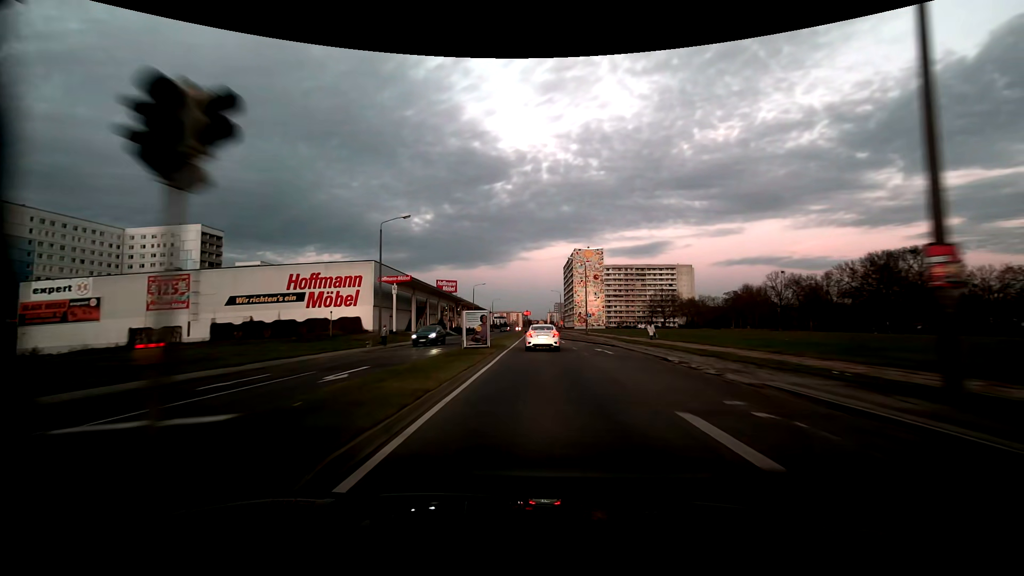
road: tertiary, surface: asphalt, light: Dusk
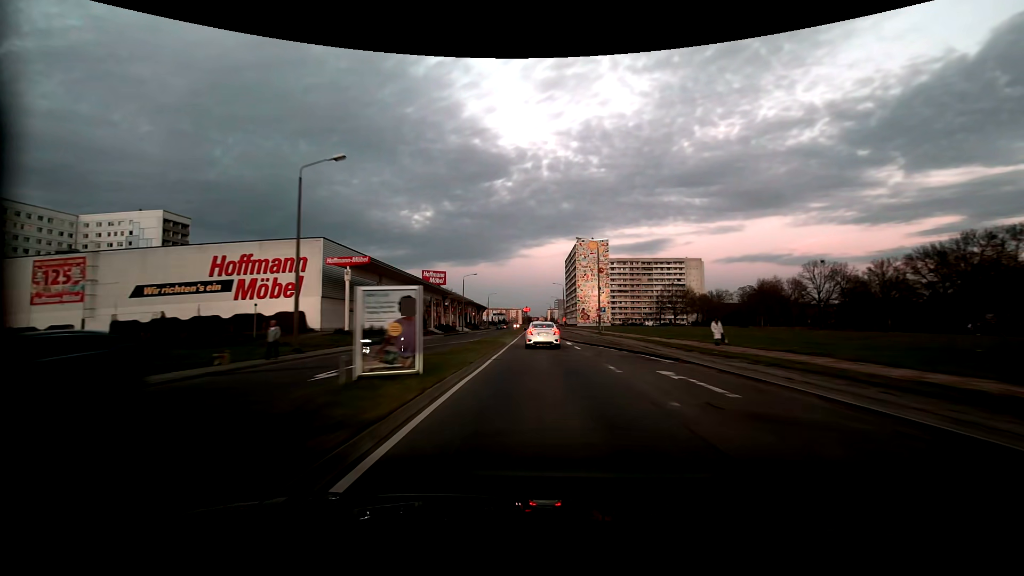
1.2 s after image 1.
(0.0, +15.4) m; 0°
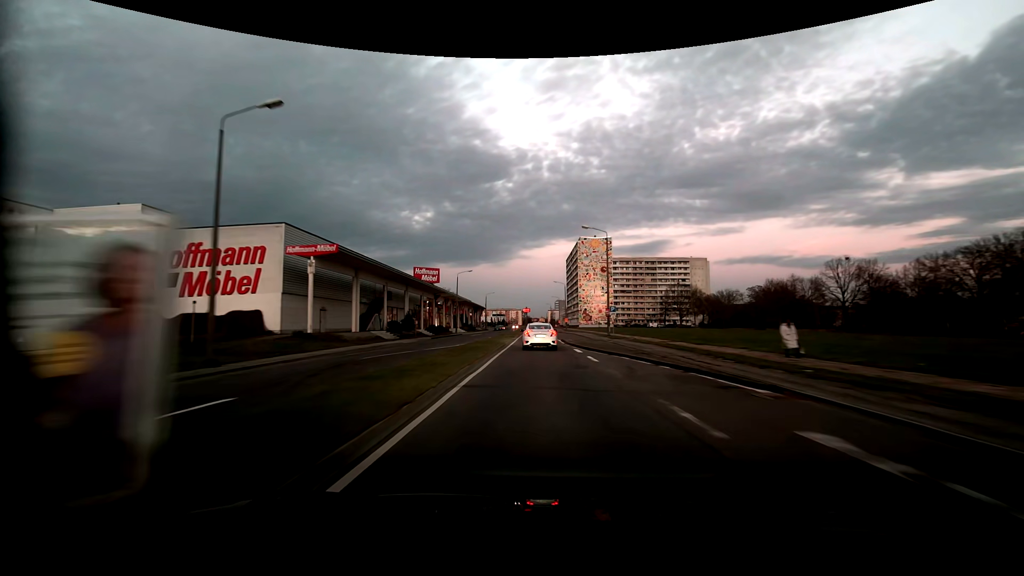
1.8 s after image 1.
(0.0, +7.6) m; 0°
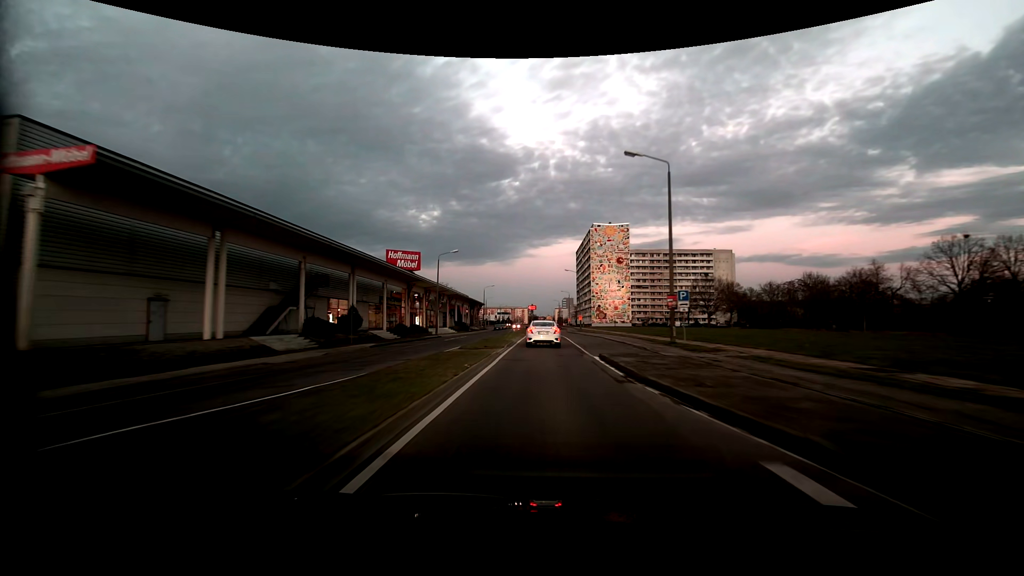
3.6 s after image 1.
(-0.1, +22.4) m; -1°
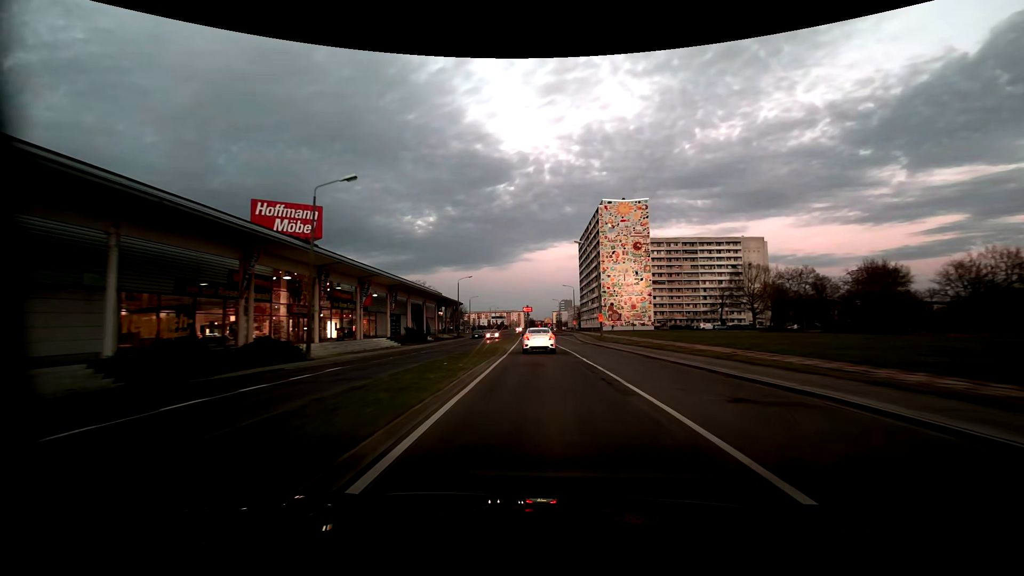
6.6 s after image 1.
(+0.3, +36.2) m; 0°
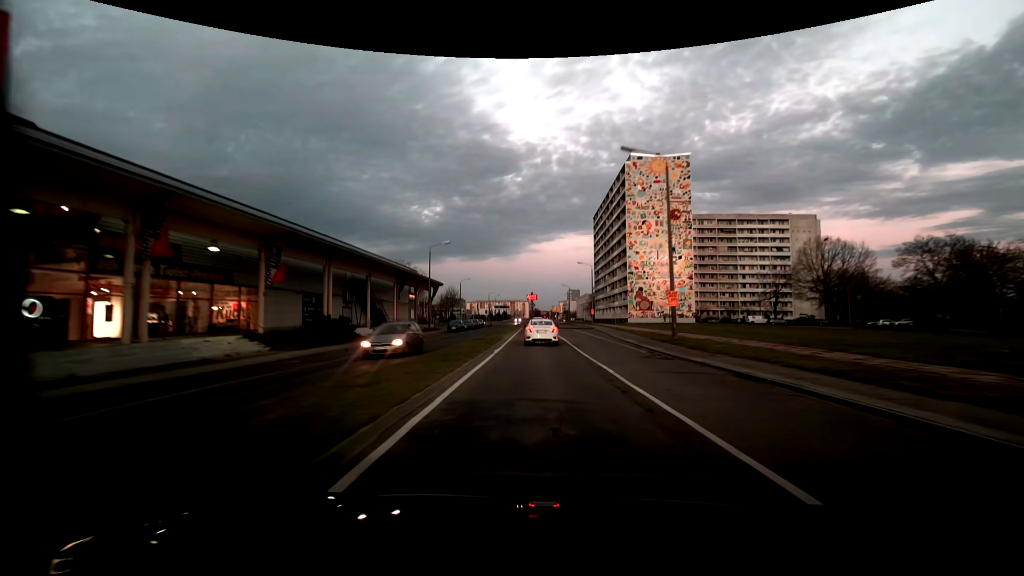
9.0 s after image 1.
(-0.2, +29.2) m; -1°
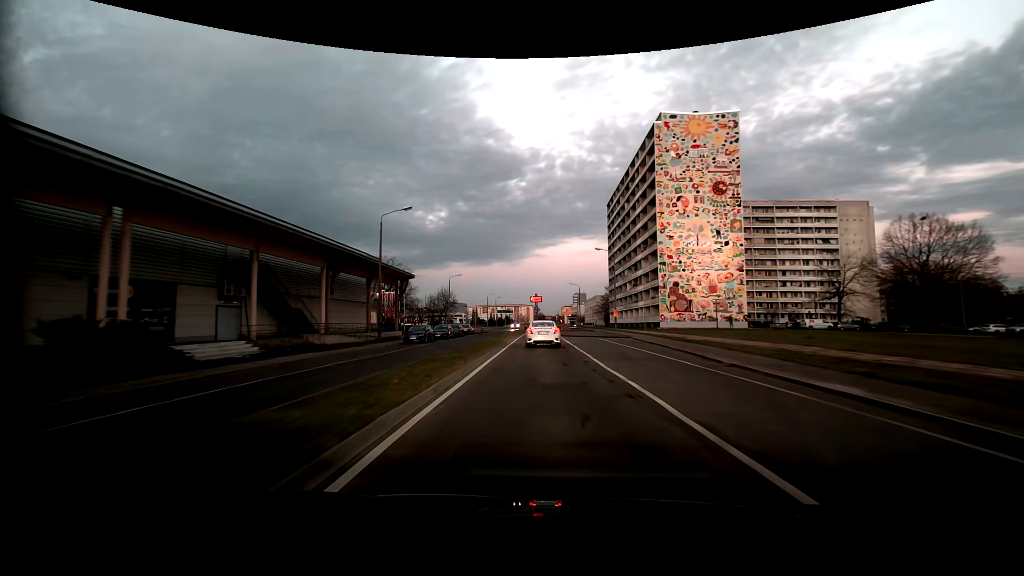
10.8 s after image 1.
(+0.1, +22.0) m; 0°
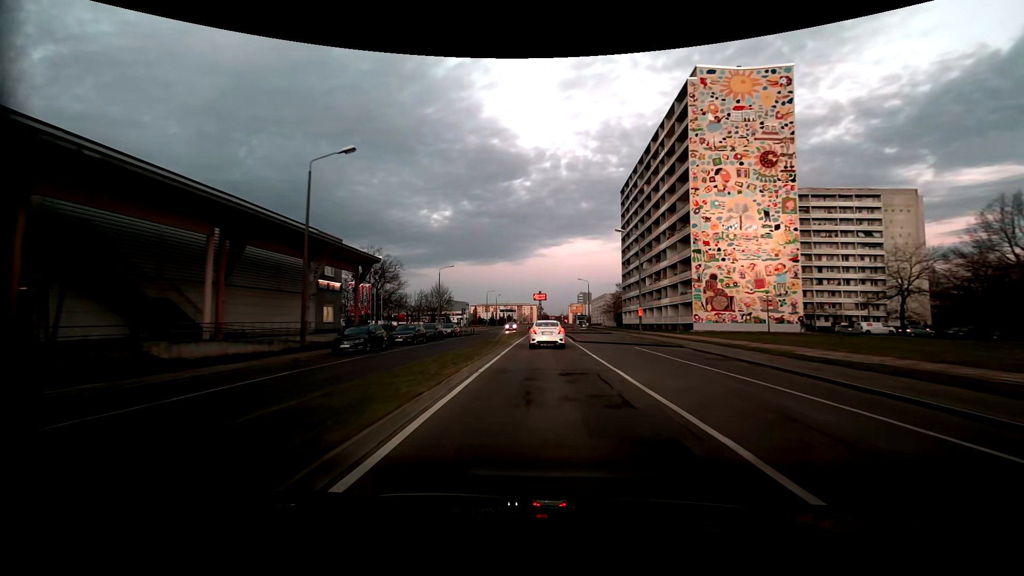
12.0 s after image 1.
(-0.1, +14.5) m; 0°
(0, +10) (0, +20) (0, +30) (0, +40) (0, +50) (0, +60) (0, +70) (0, +80) (0, +90) (0, +100) m
